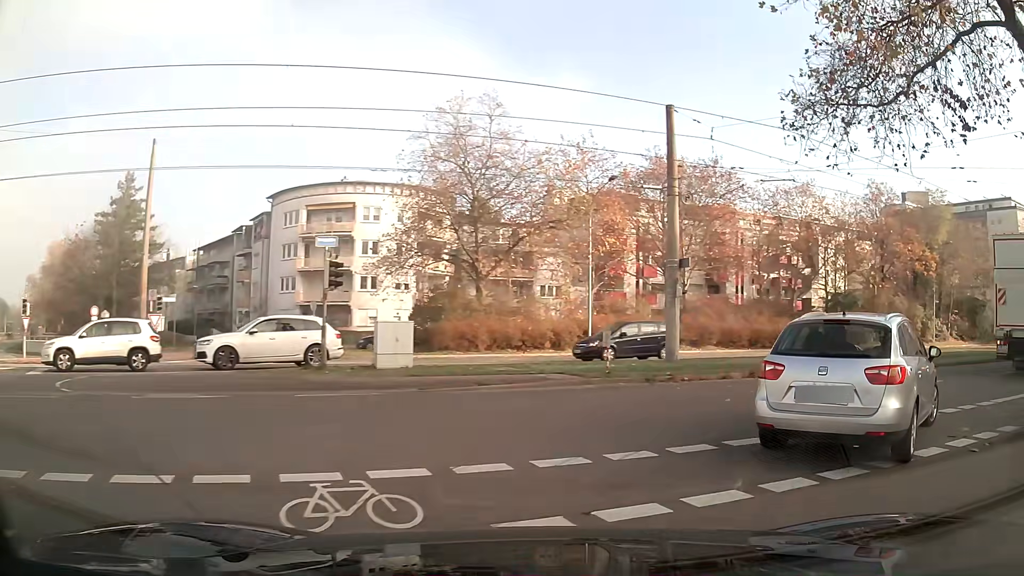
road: tertiary_link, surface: asphalt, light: Day
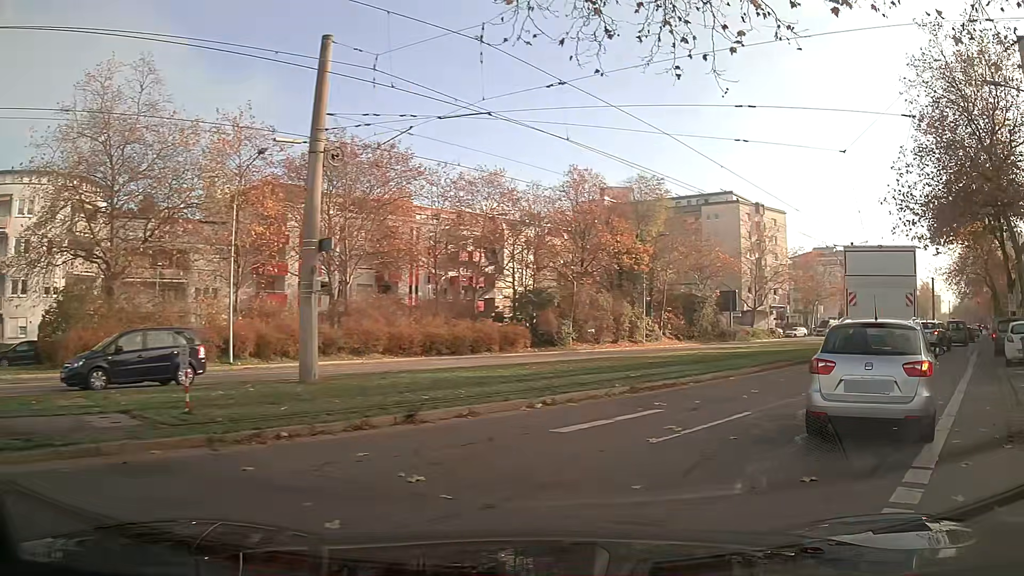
(+1.5, +6.6) m; +27°
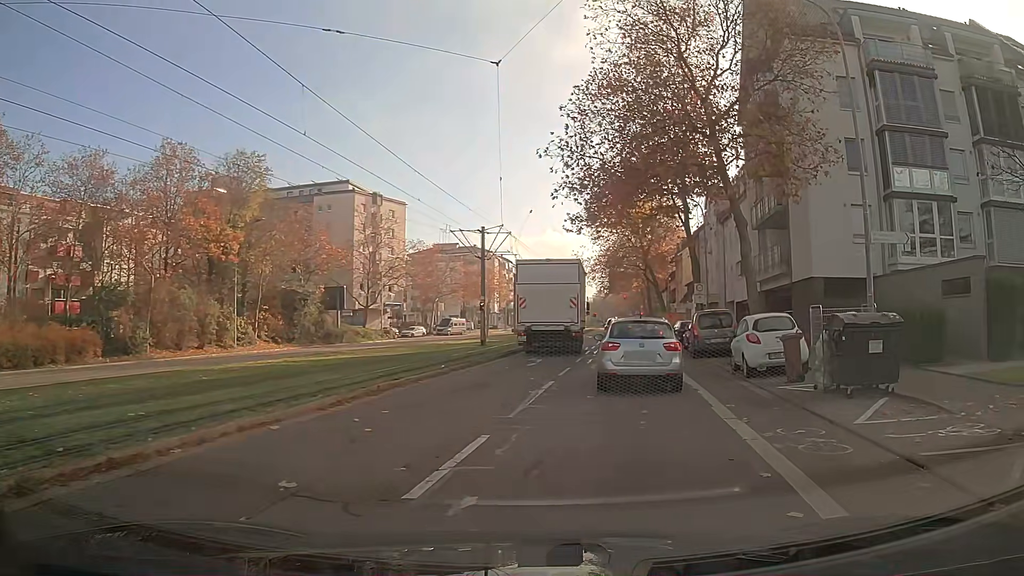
(+2.2, +7.7) m; +30°
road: tertiary
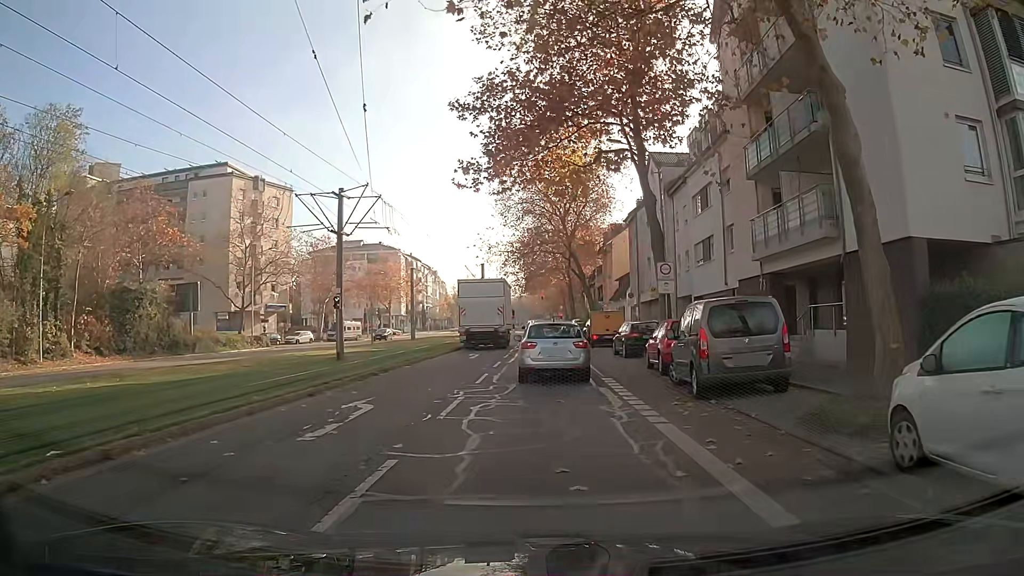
(+1.2, +13.5) m; +6°
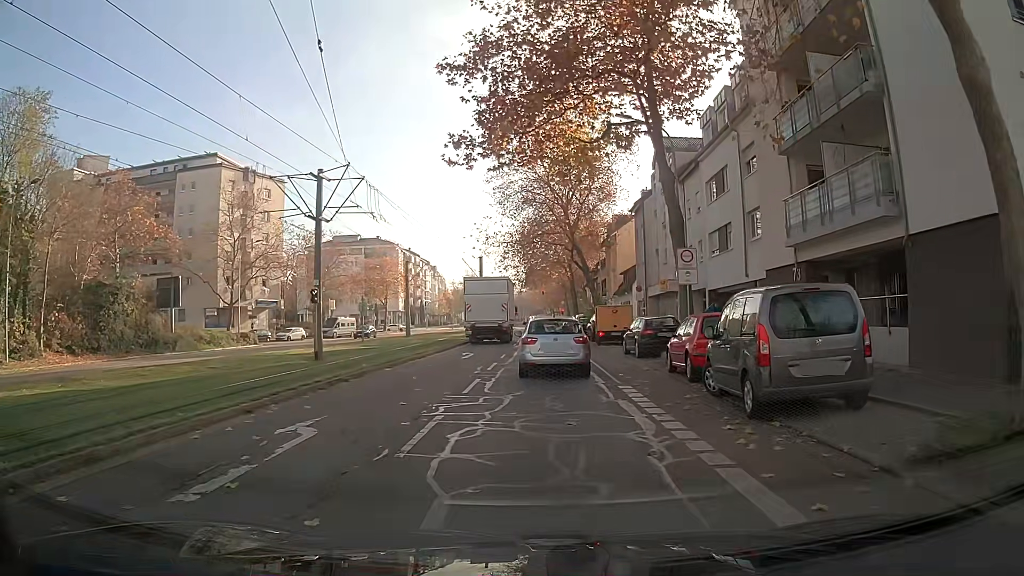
(0.0, +3.1) m; 0°
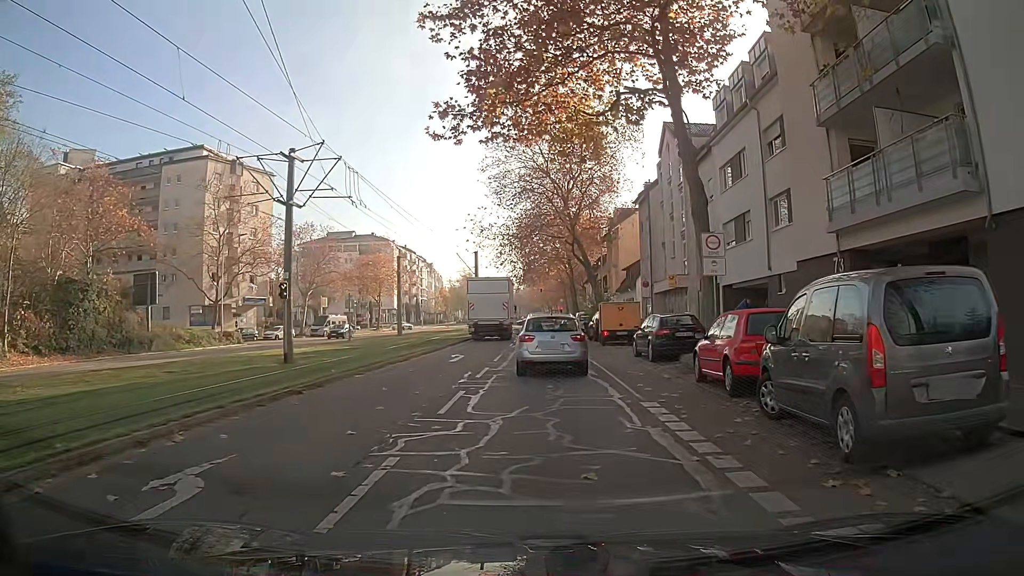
(0.0, +3.1) m; 0°
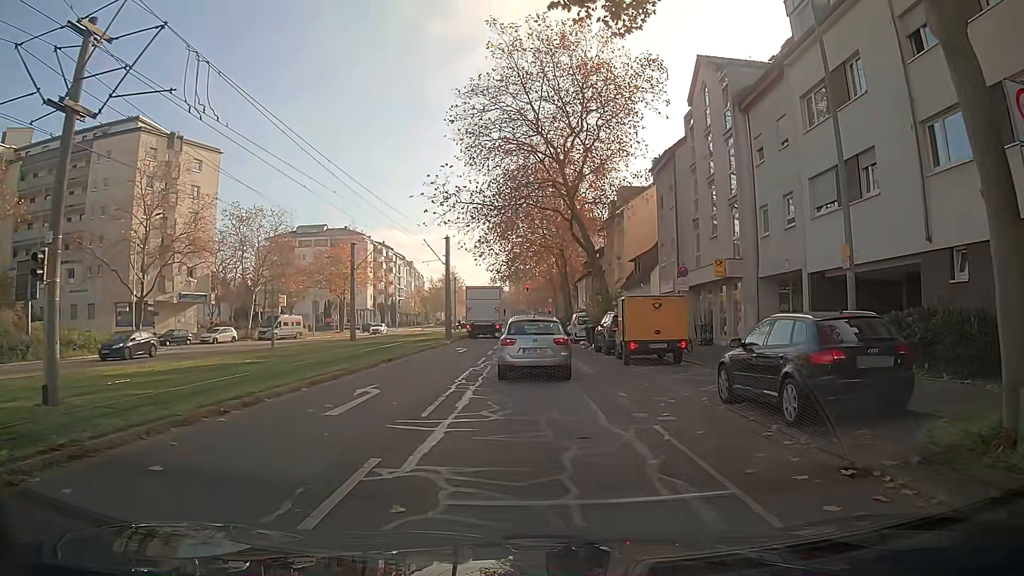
(+0.2, +12.1) m; +1°
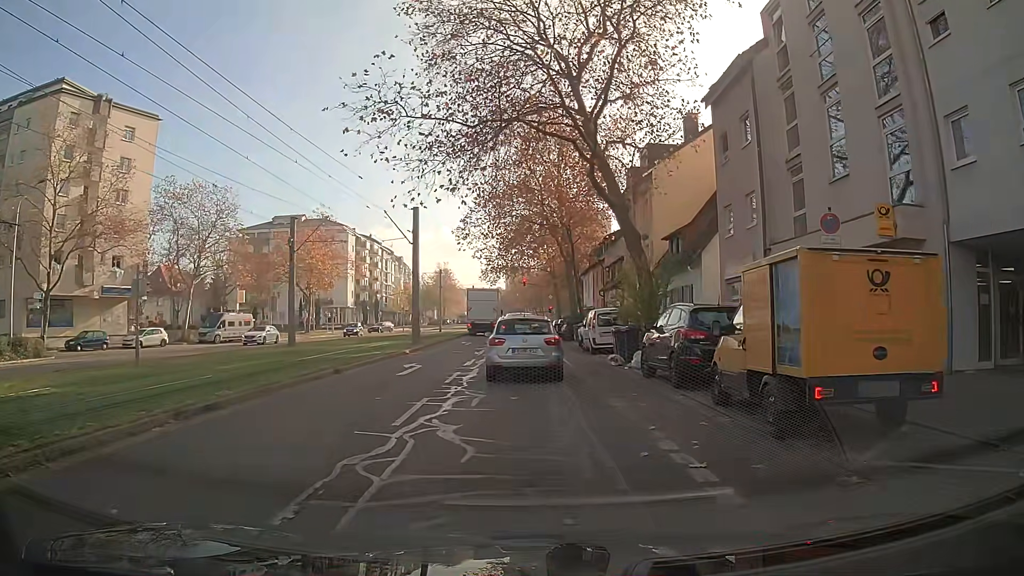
(+0.1, +12.9) m; +1°
